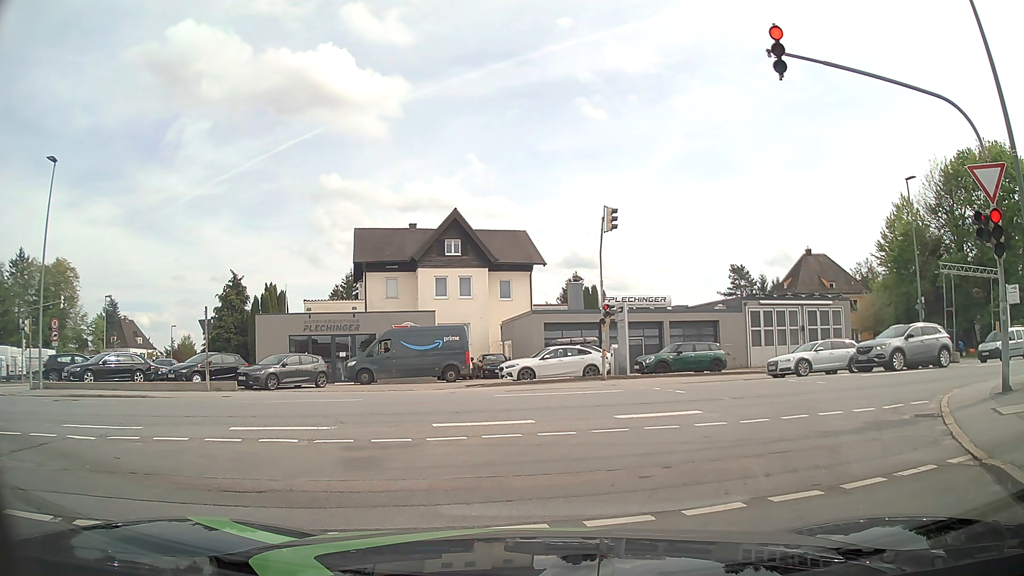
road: residential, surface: asphalt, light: Day
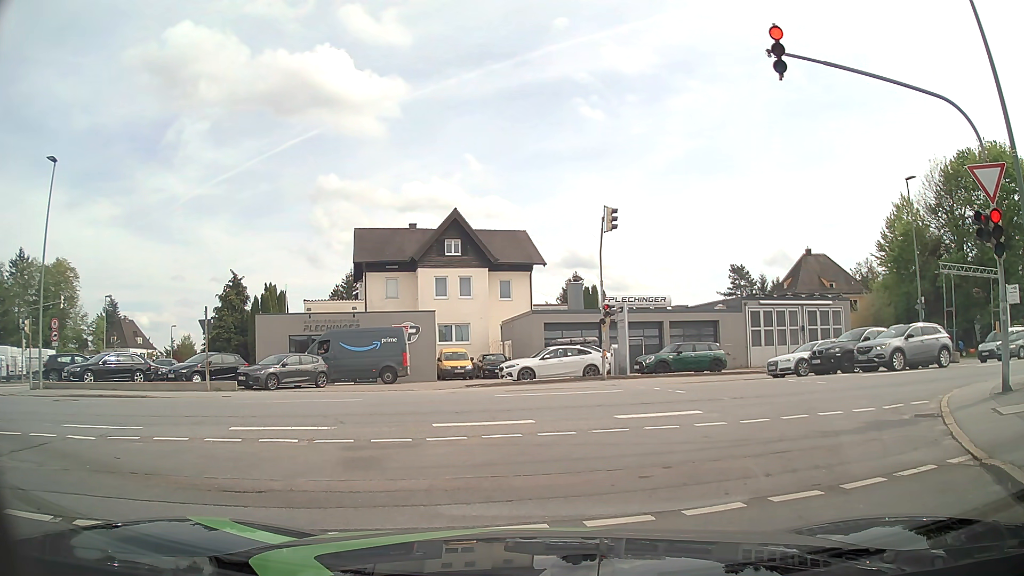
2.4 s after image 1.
(0.0, 0.0) m; 0°
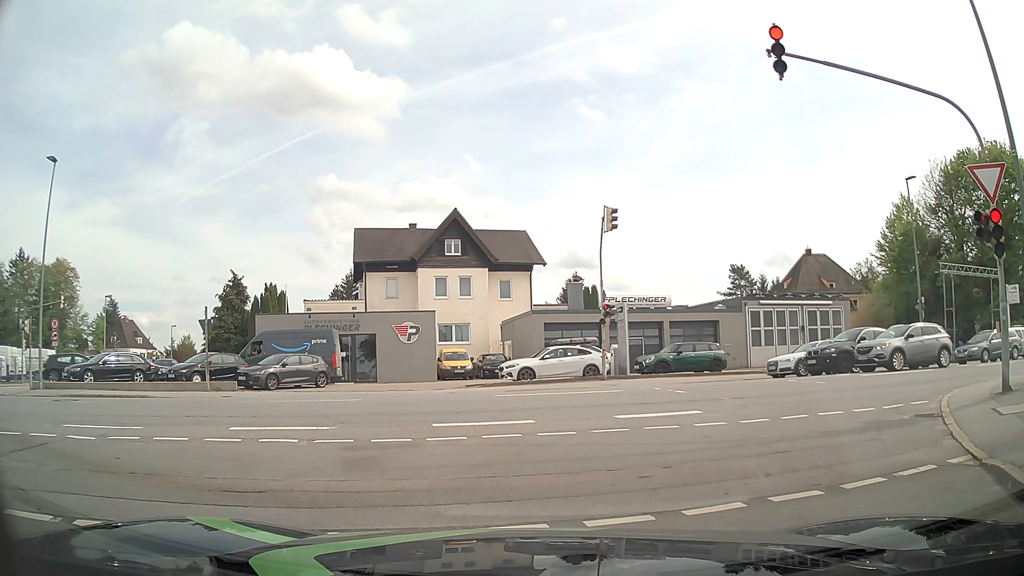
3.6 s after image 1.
(0.0, 0.0) m; 0°
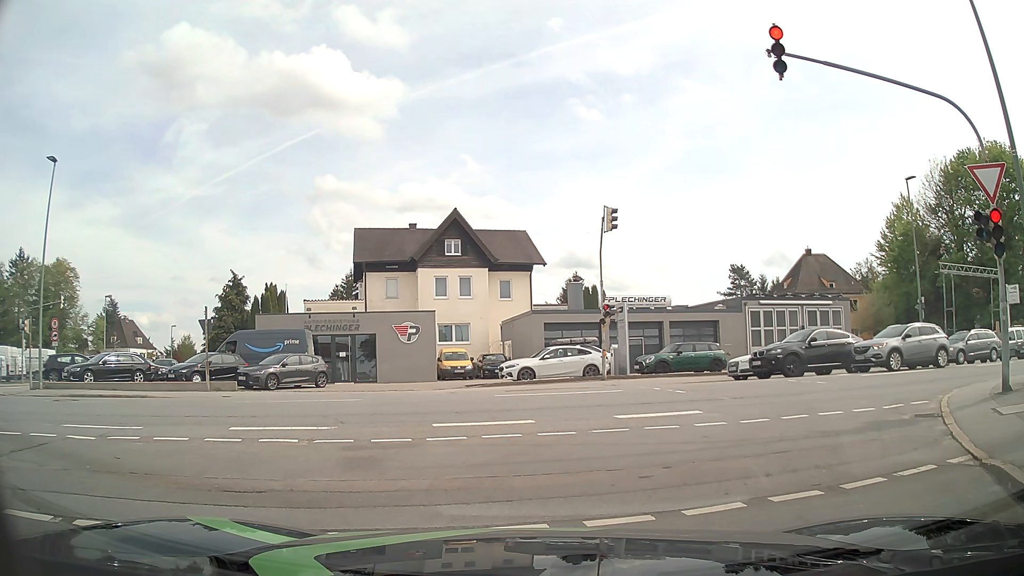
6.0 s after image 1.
(0.0, 0.0) m; 0°
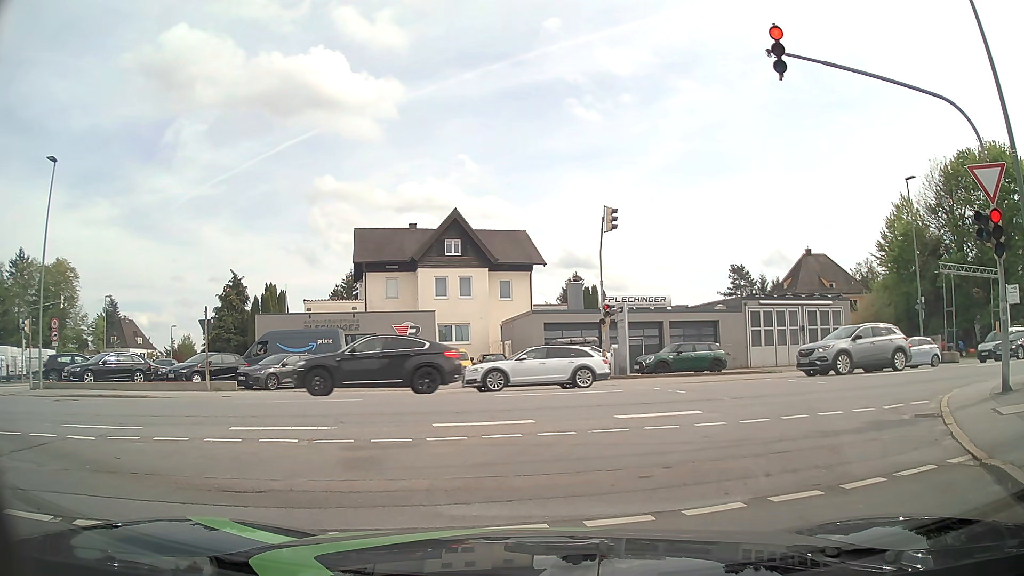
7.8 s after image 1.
(0.0, 0.0) m; 0°
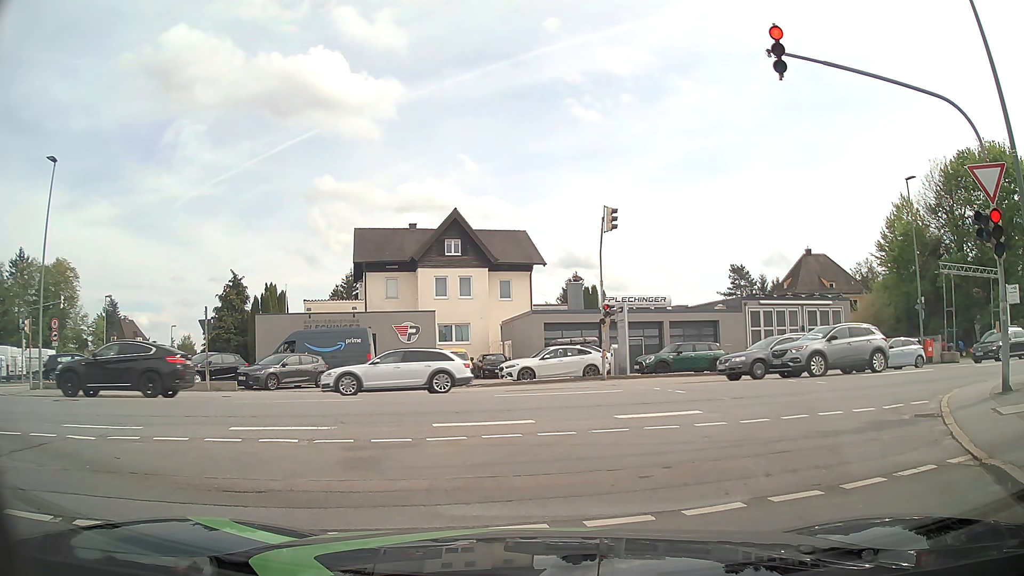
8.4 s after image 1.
(0.0, 0.0) m; 0°
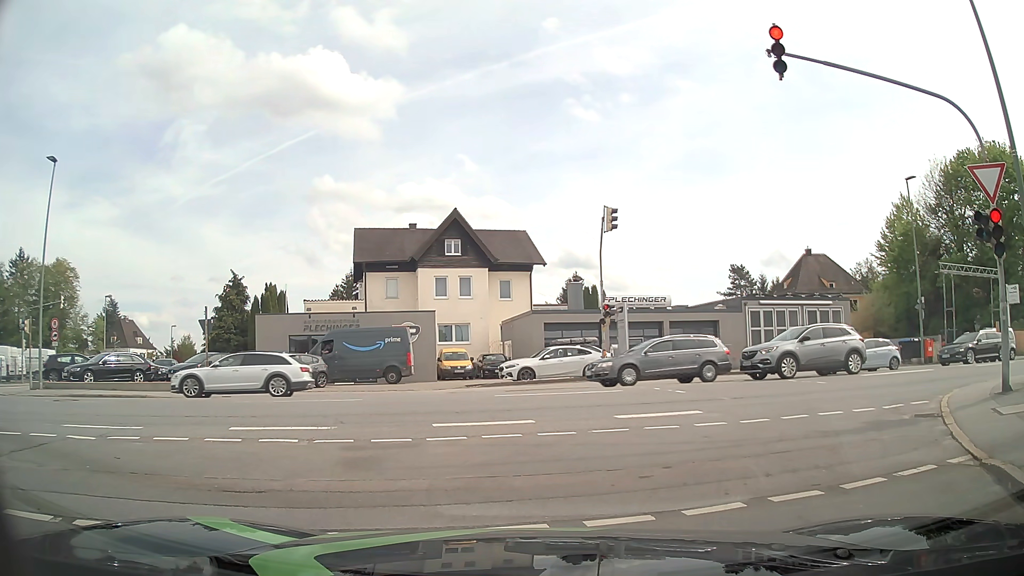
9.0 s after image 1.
(0.0, 0.0) m; 0°
(+2, +10) (+9, +16) (+19, +20) (+28, +22) (+38, +25) (+48, +27) (+57, +30) (+67, +32) (+77, +35) (+86, +37) m
